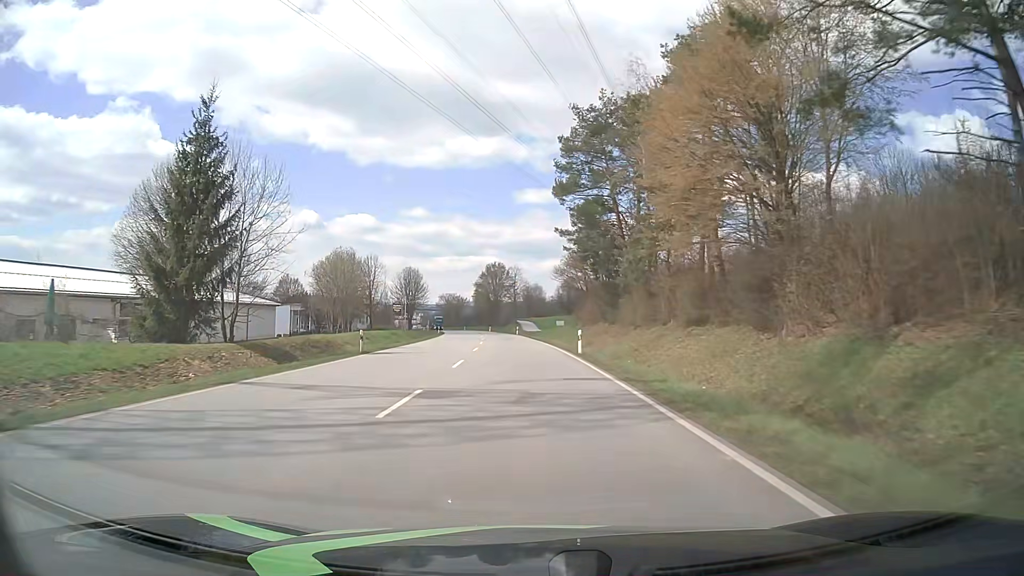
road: primary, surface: asphalt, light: Day
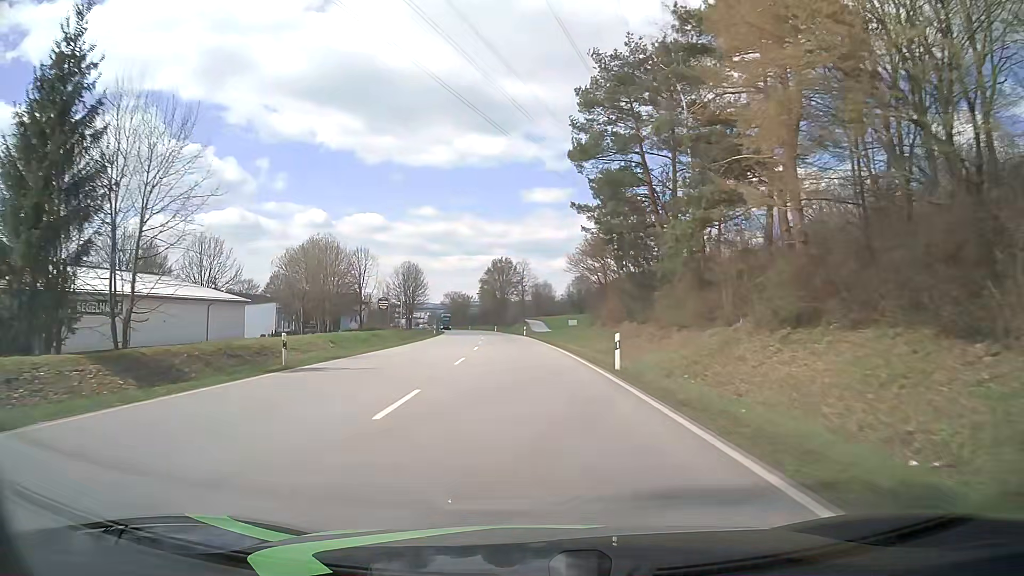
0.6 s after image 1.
(-0.1, +10.8) m; -1°
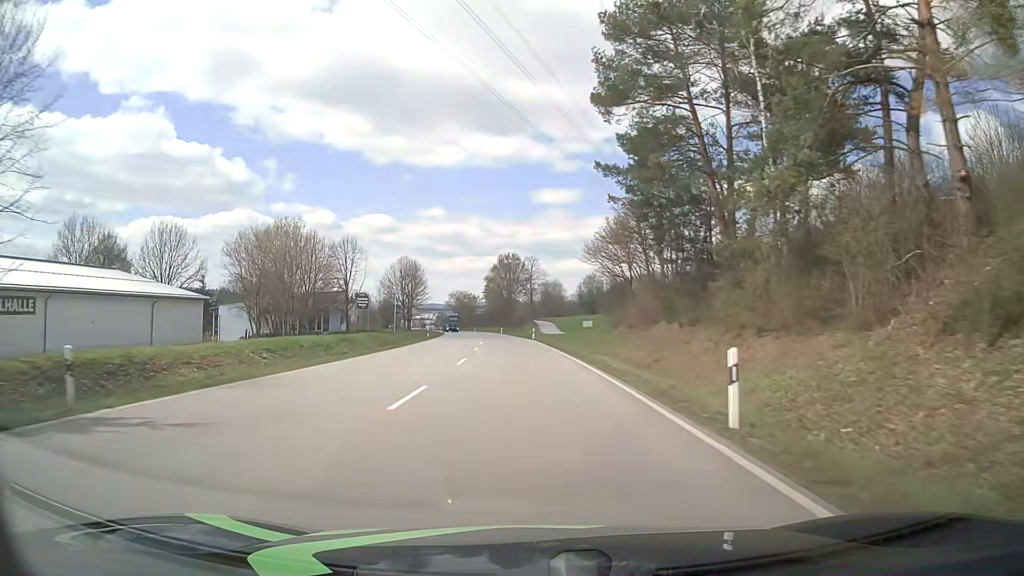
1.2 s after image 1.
(-0.1, +10.8) m; -1°
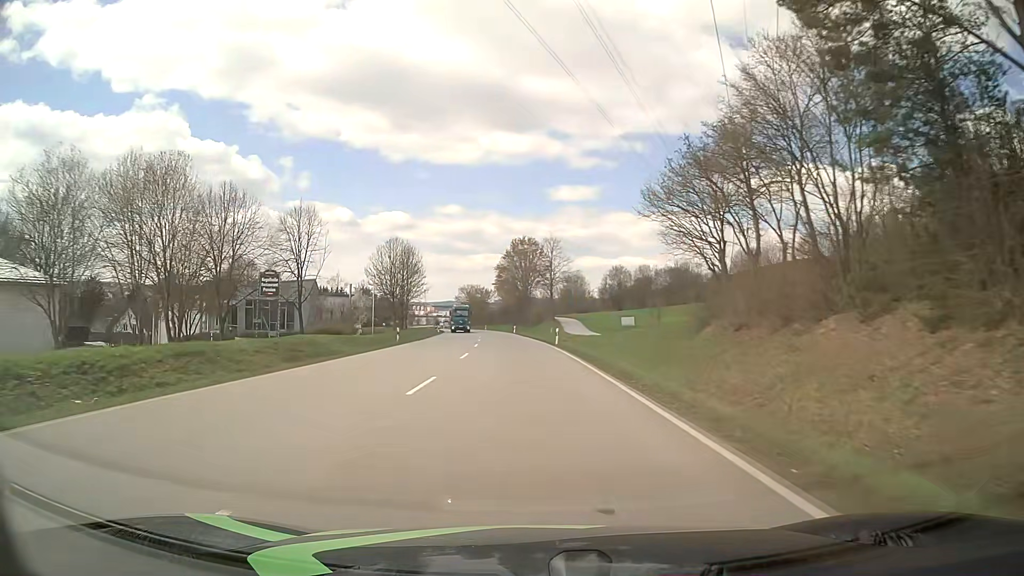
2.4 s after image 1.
(-0.3, +21.6) m; -1°
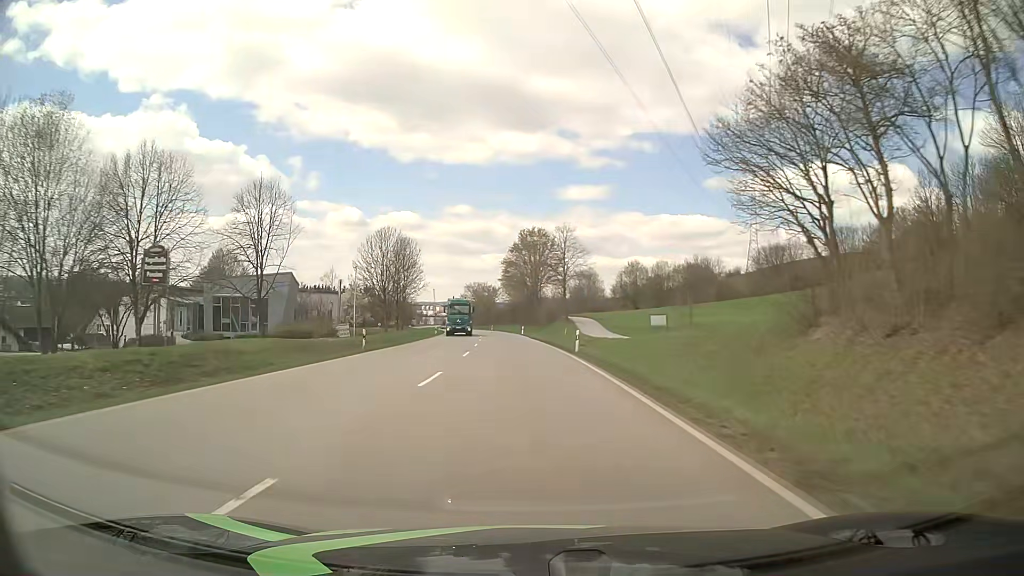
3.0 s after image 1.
(-0.1, +10.8) m; -1°
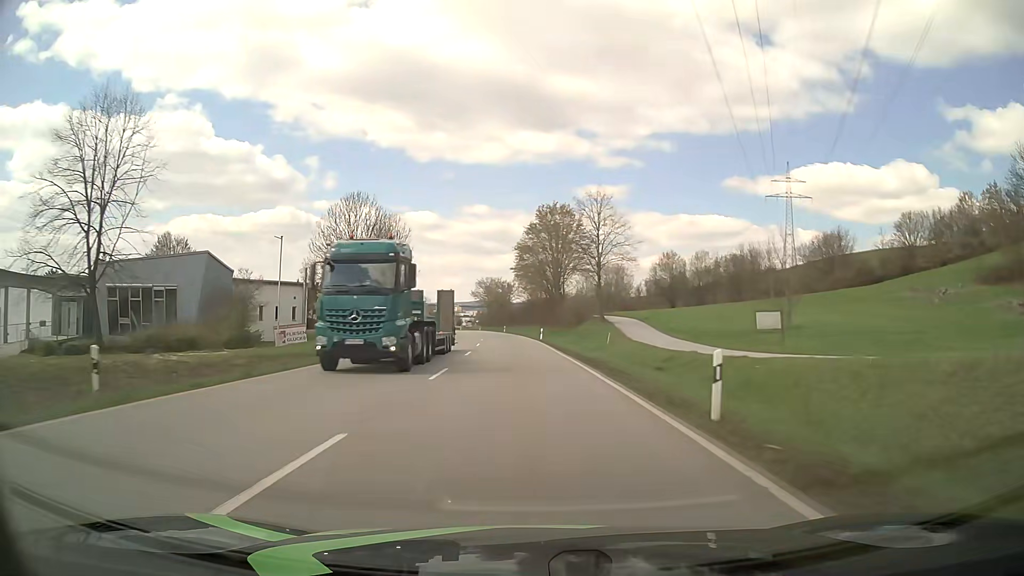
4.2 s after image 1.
(-0.4, +21.6) m; -1°
